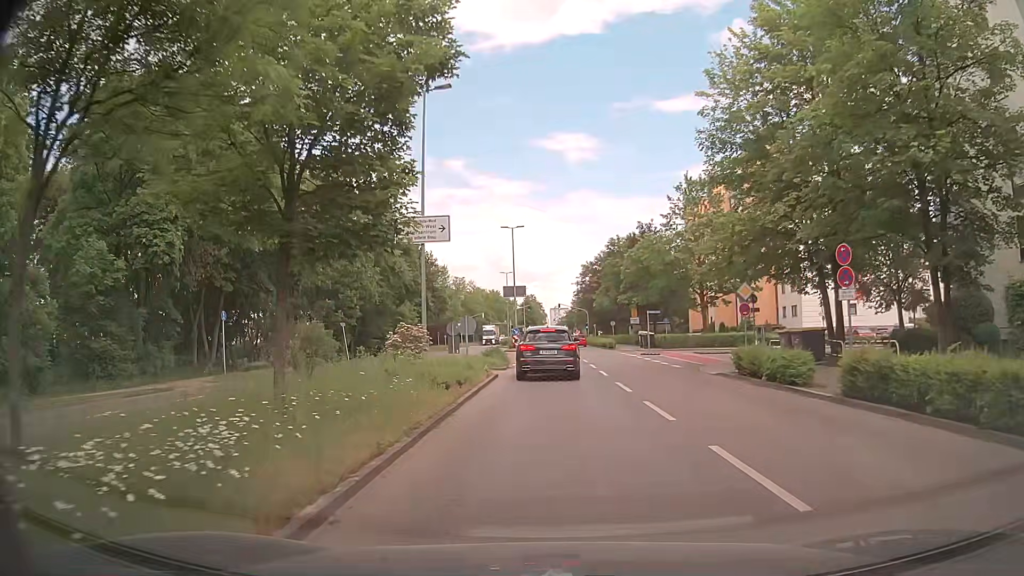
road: tertiary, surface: asphalt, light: Day
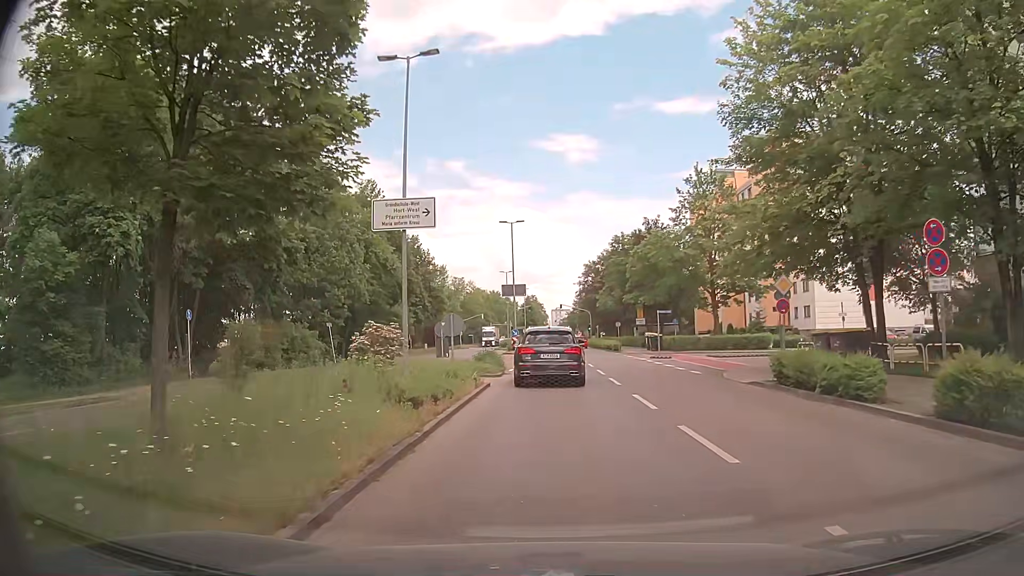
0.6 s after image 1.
(+0.1, +3.5) m; +1°
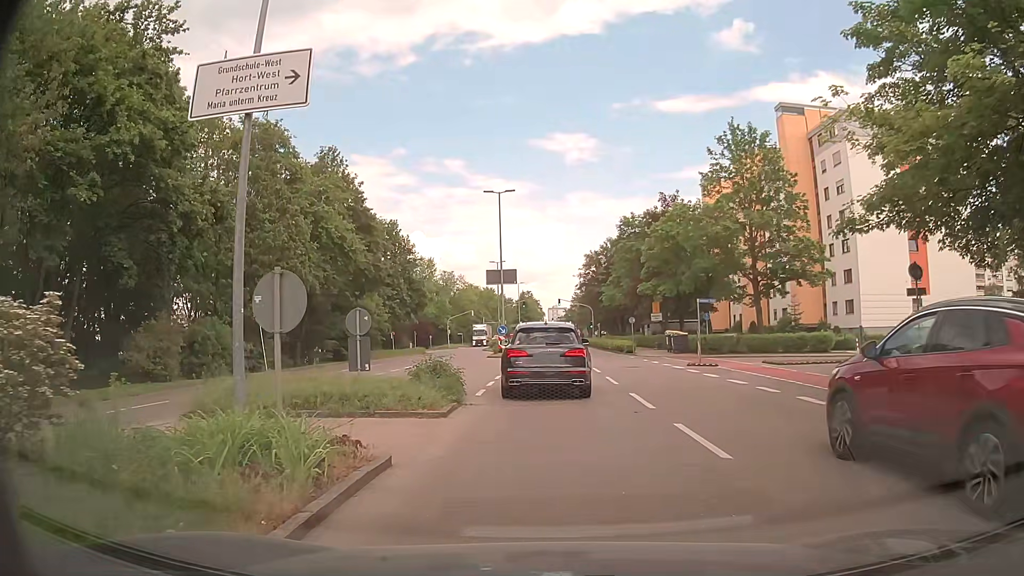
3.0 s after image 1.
(+0.1, +11.4) m; 0°
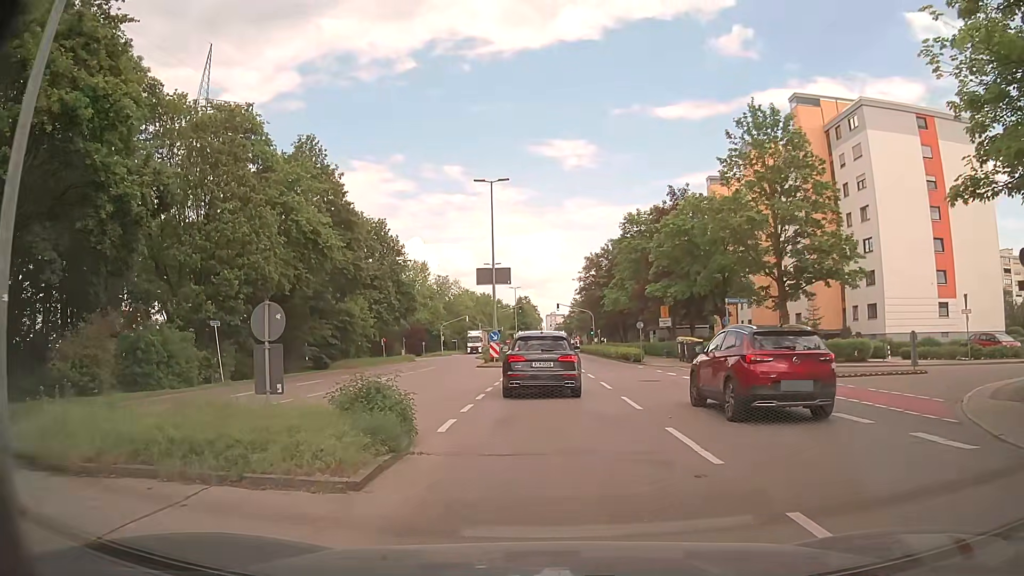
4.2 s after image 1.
(0.0, +5.1) m; 0°
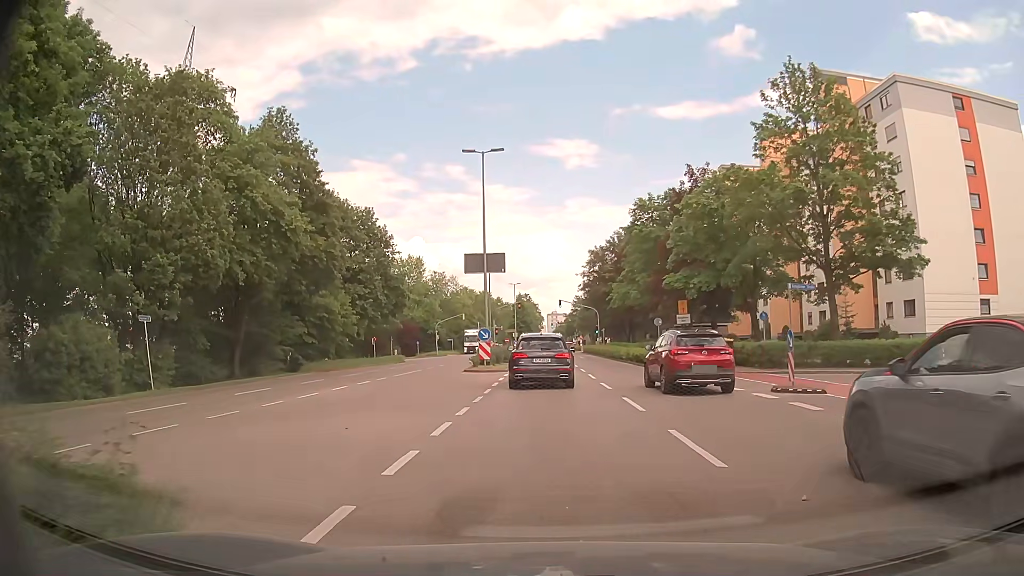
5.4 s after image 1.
(0.0, +6.5) m; 0°
(0, +10) (0, +20) (0, +30) (0, +40) (-1, +50) (-3, +60) (-4, +70) (-4, +80) (-8, +89) (-17, +93) m
